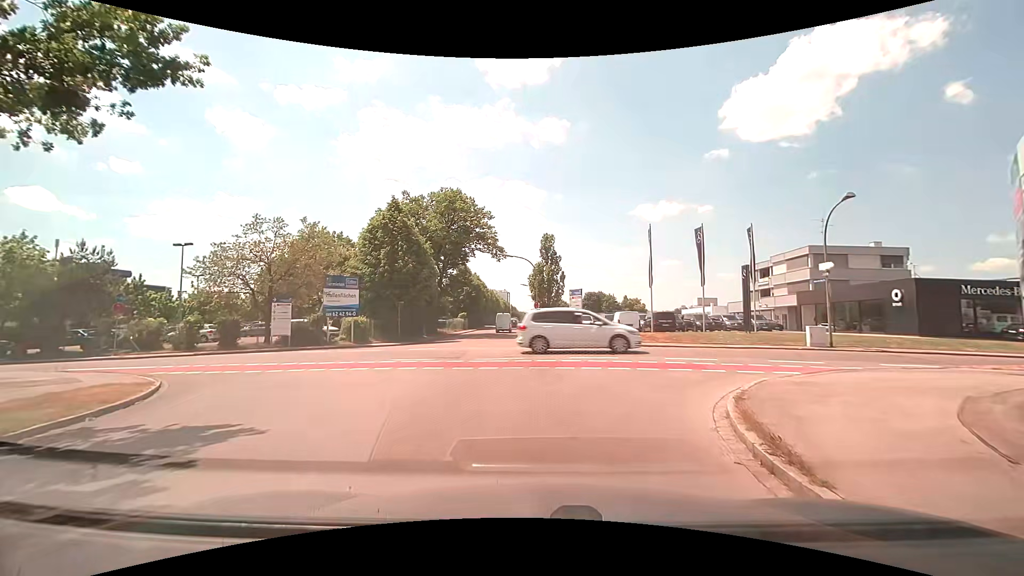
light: Day
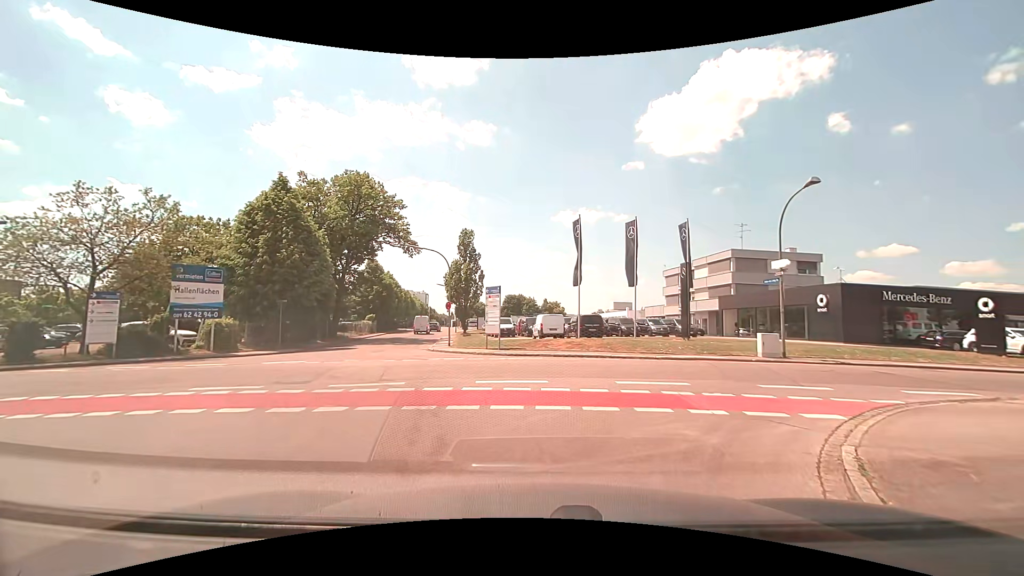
(+0.3, +5.5) m; +8°
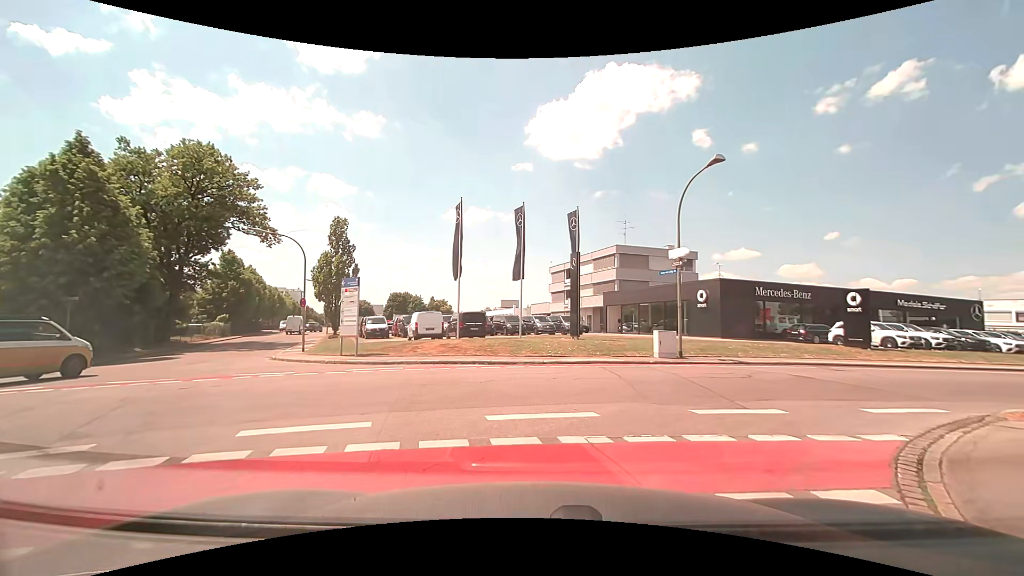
(+0.5, +4.2) m; +12°
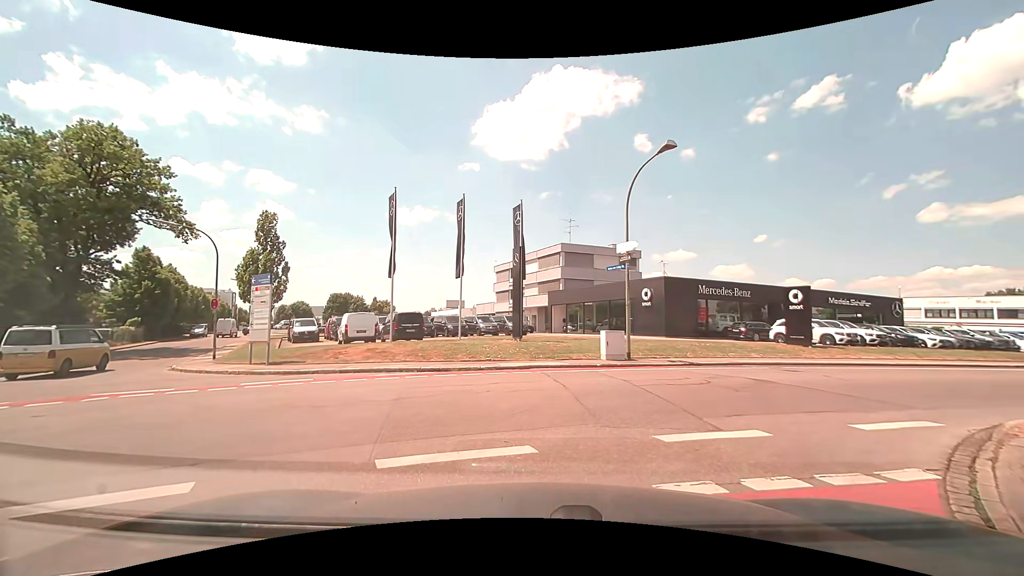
(+0.2, +1.9) m; +7°
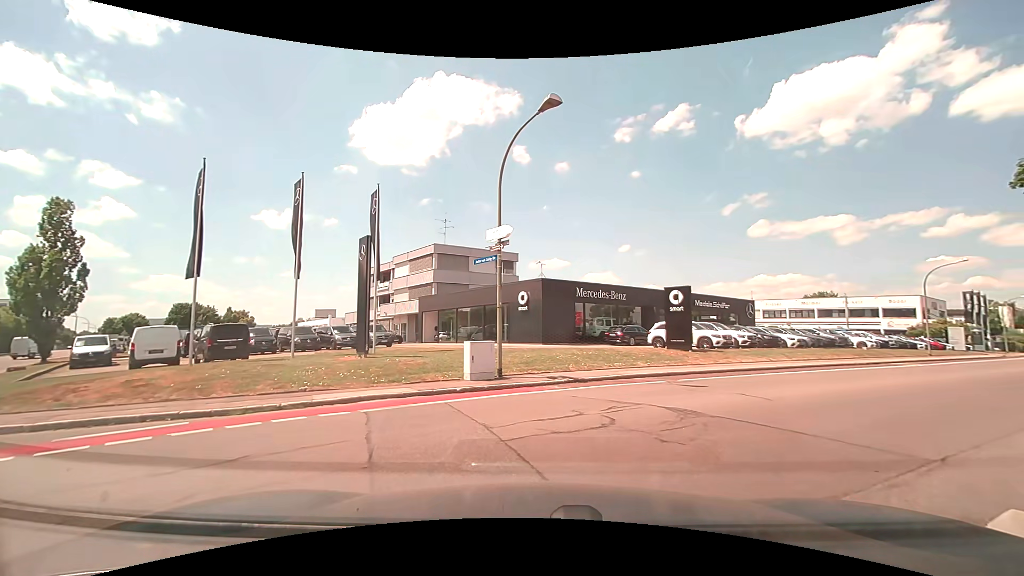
(+0.6, +4.5) m; +15°
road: tertiary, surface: asphalt
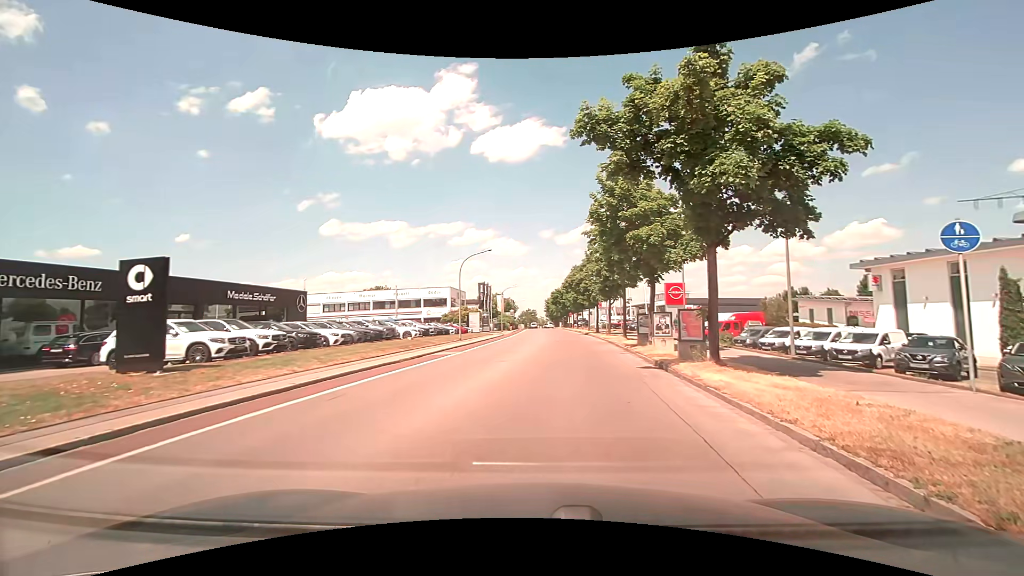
(+3.4, +8.8) m; +46°
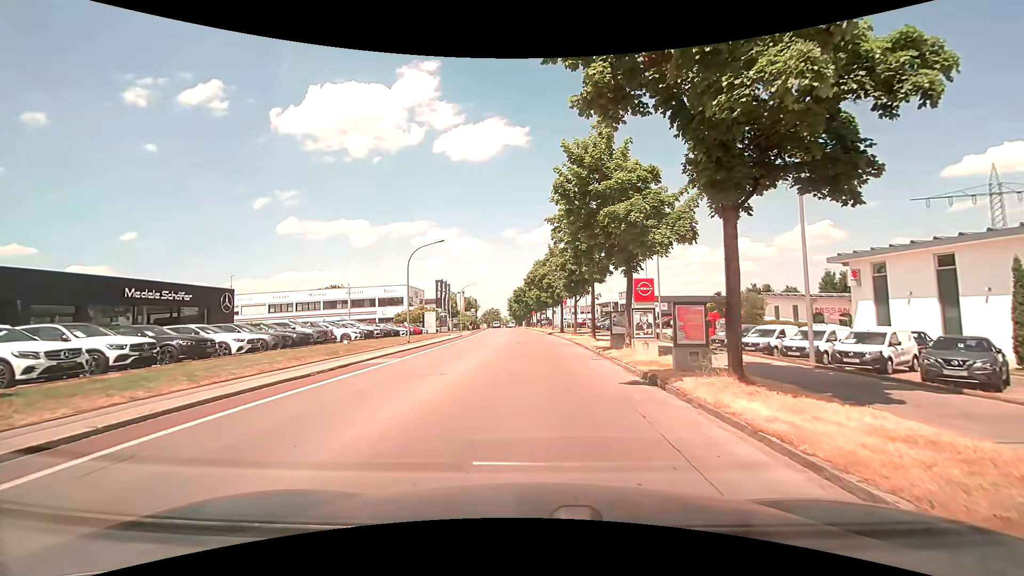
(+0.3, +4.3) m; +5°
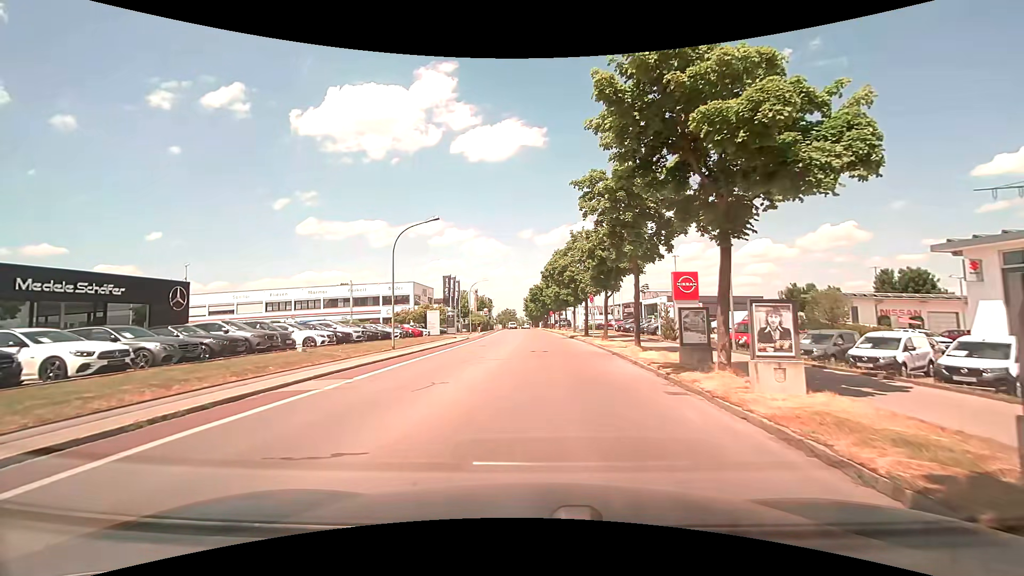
(-0.2, +8.0) m; -3°
(0, +10) (0, +20) (0, +30) (0, +40) (0, +50) (0, +60) (0, +70) (0, +80) (-1, +90) (-1, +100) m
